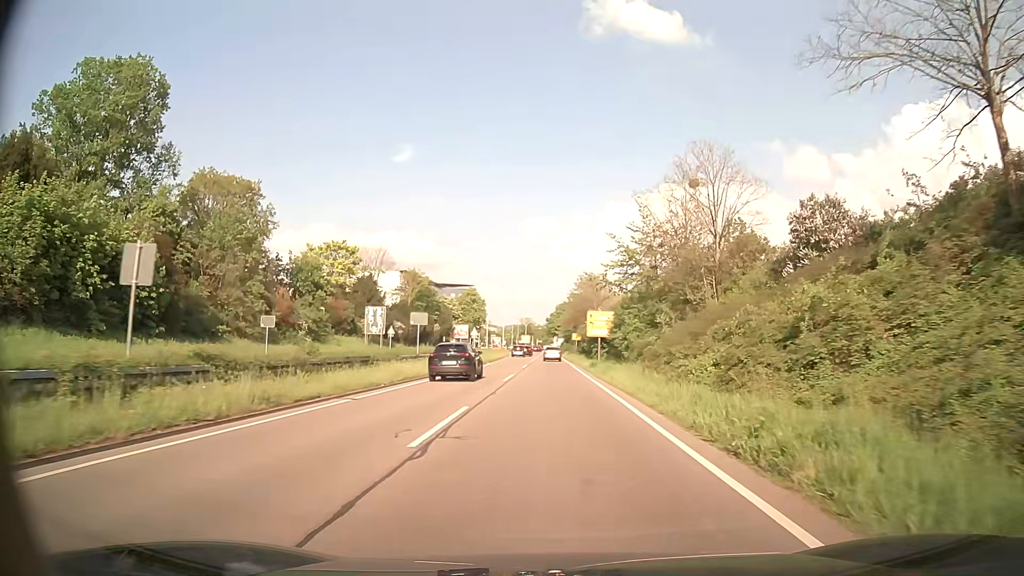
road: trunk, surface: asphalt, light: Day
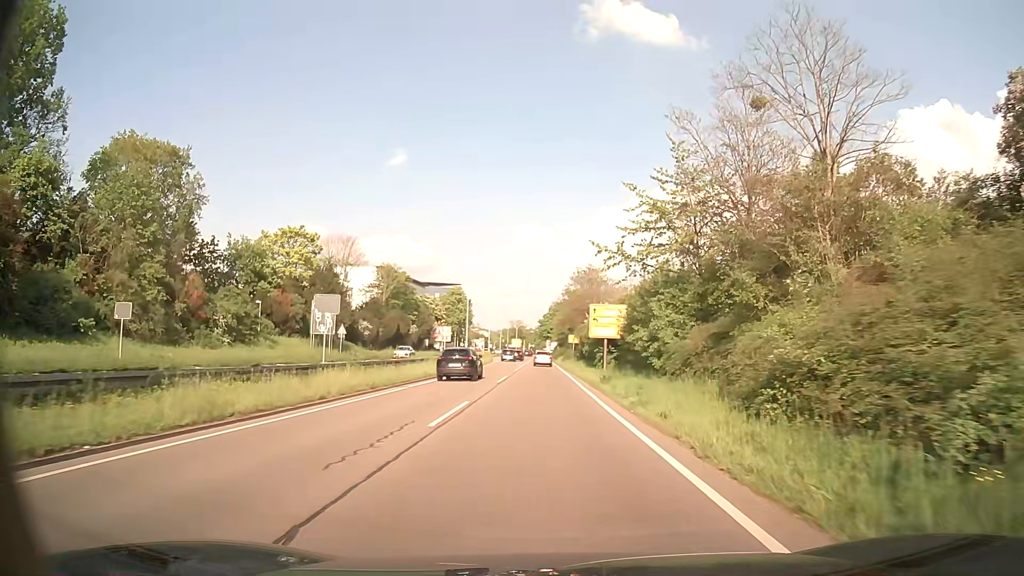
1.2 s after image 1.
(0.0, +15.0) m; 0°
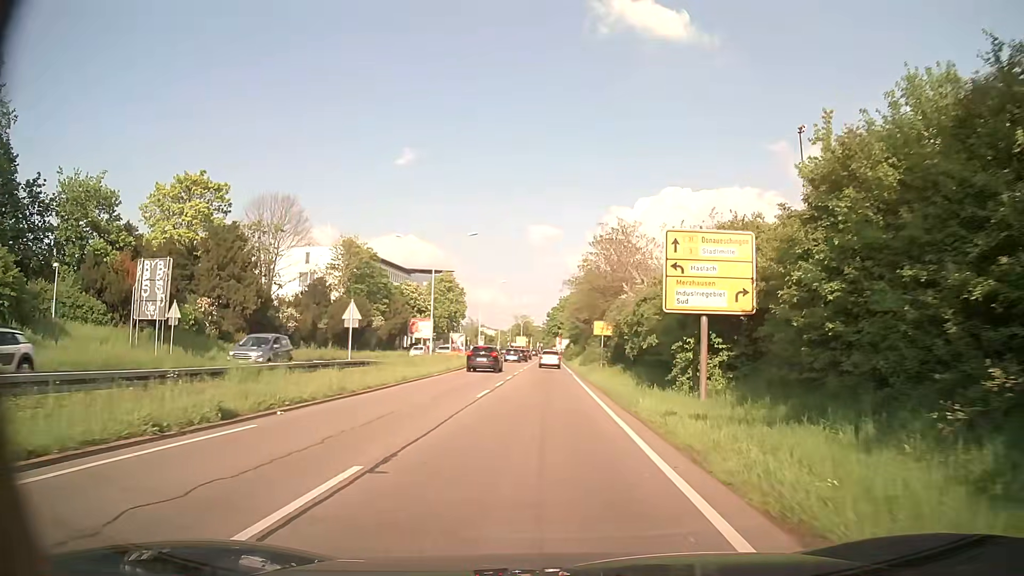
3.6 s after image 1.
(-0.2, +28.5) m; 0°
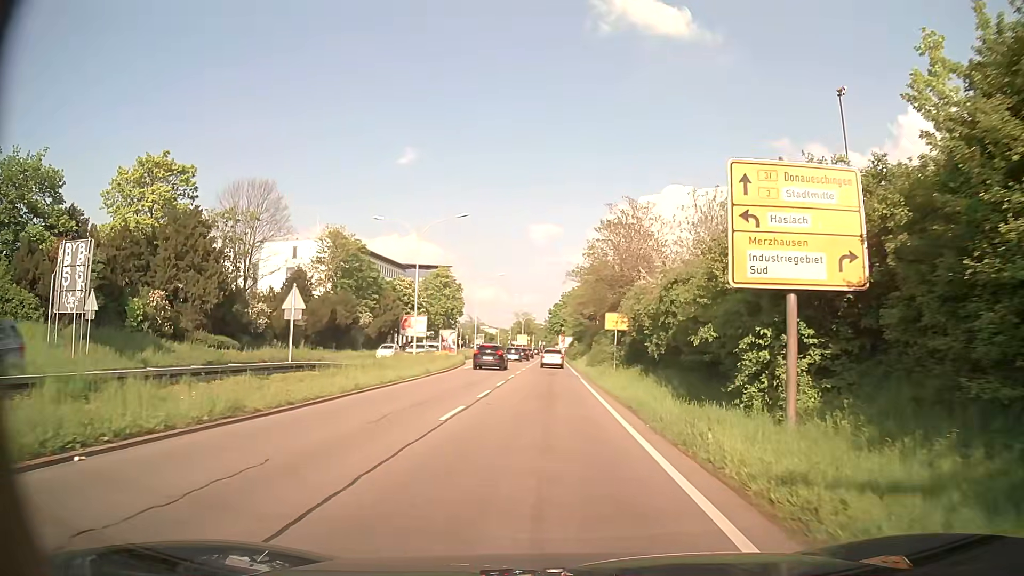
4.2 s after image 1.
(-0.1, +6.8) m; -1°
(0, +10) (0, +20) (0, +30) (0, +40) (0, +50) (0, +60) (0, +70) (0, +80) (0, +90) (0, +100) m
